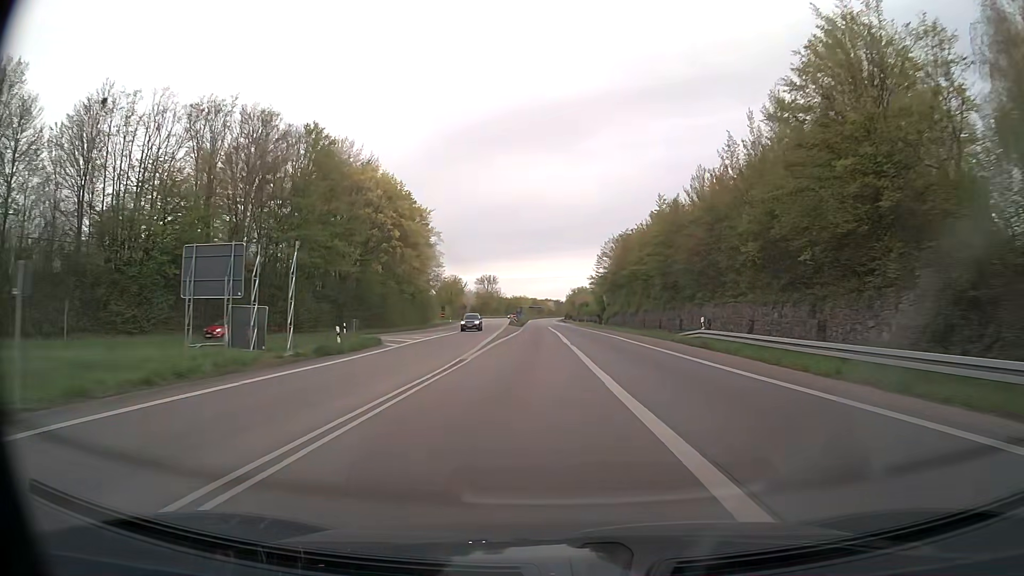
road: trunk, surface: asphalt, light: Day
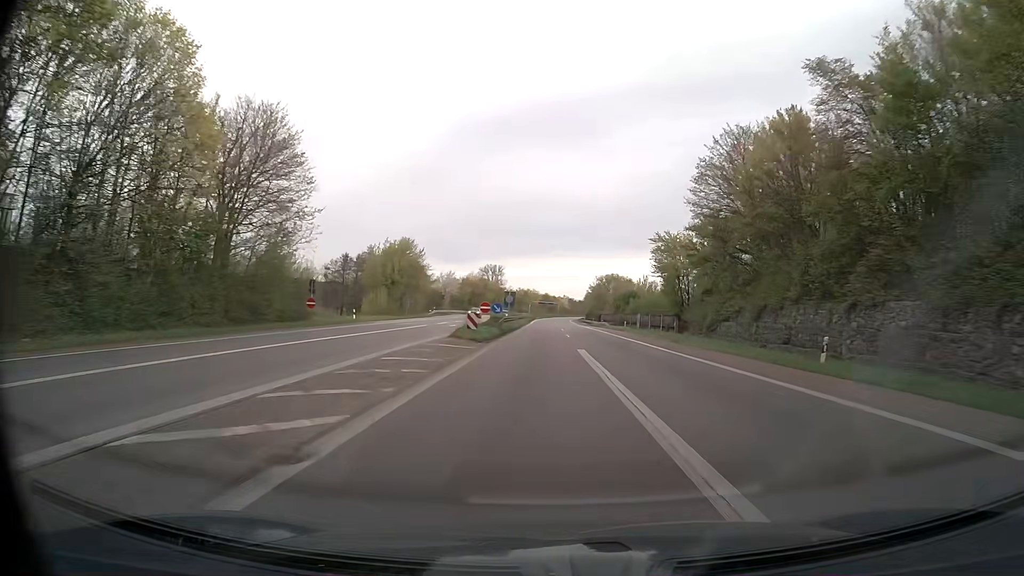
(-1.3, +67.0) m; -1°
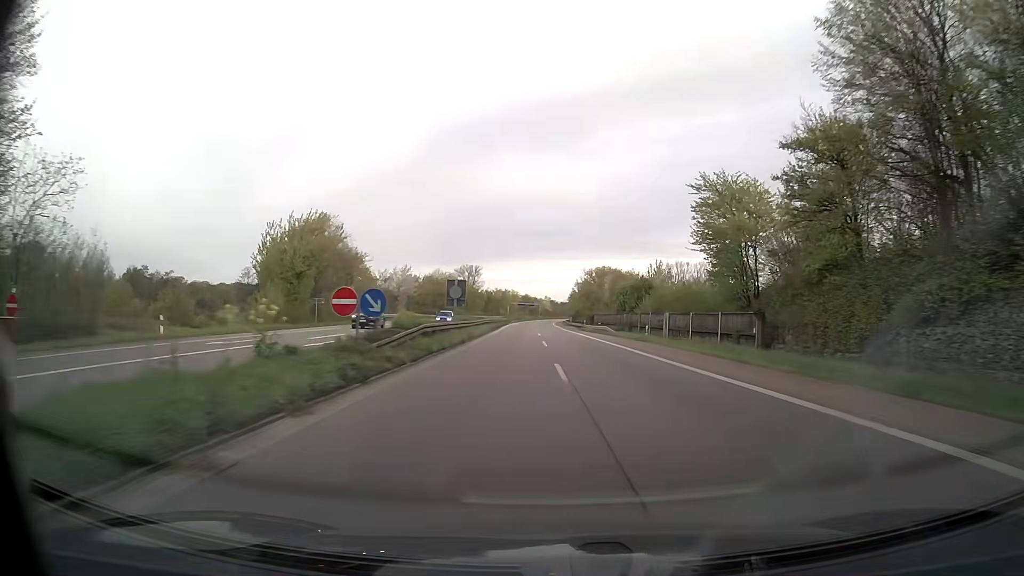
(+0.4, +27.3) m; +2°
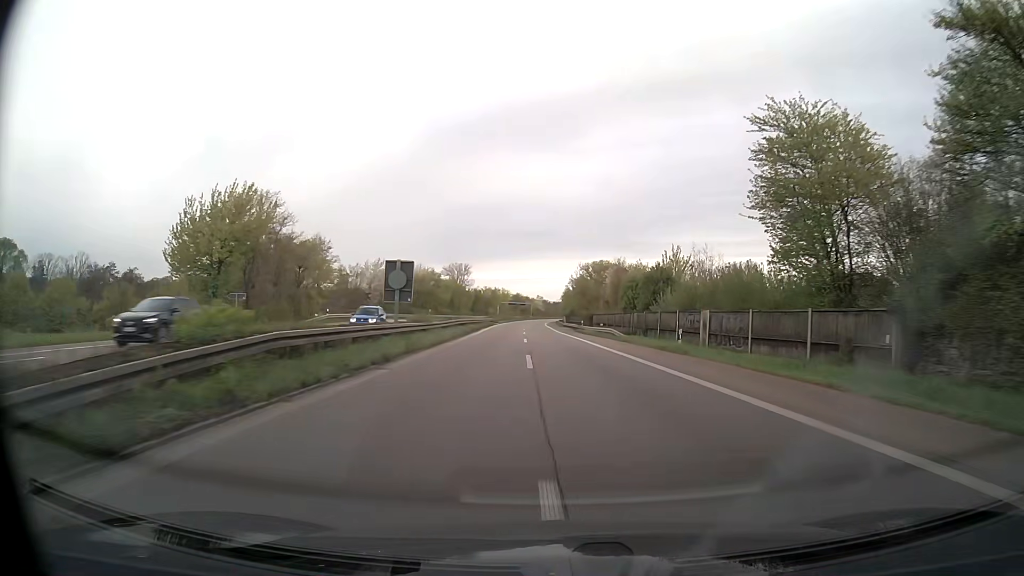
(+0.1, +13.7) m; 0°
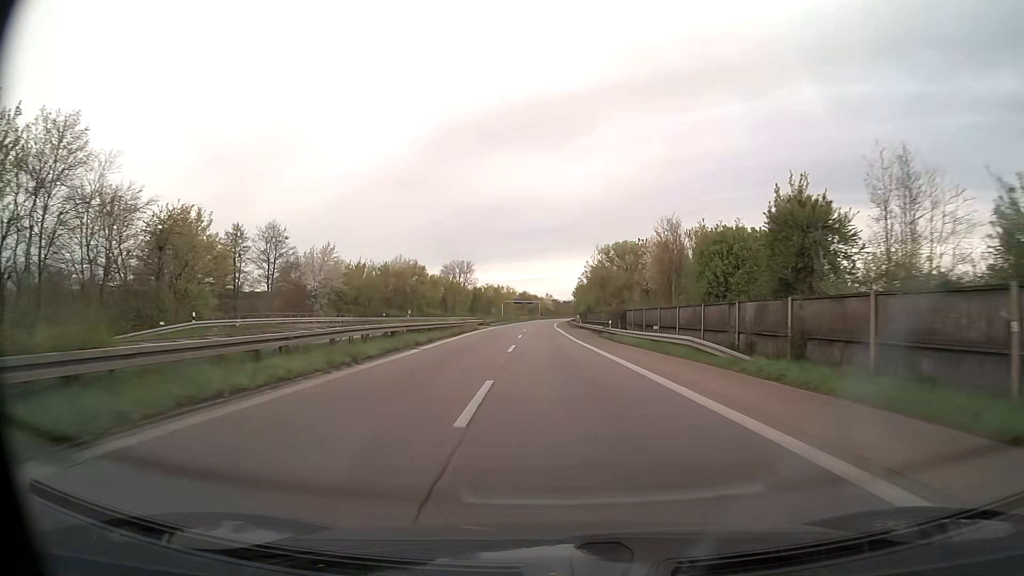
(+0.3, +27.7) m; 0°
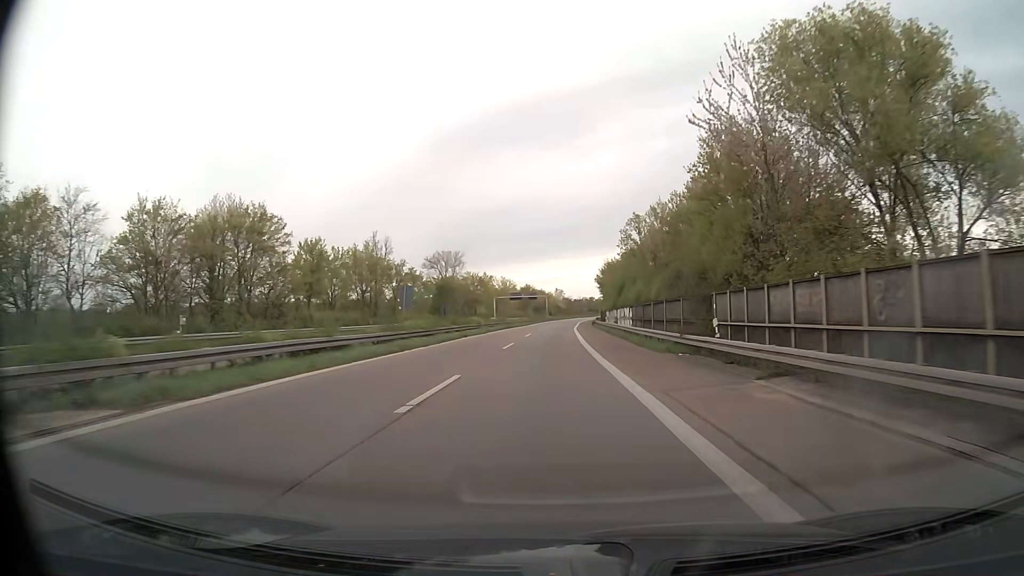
(-0.7, +70.2) m; -1°
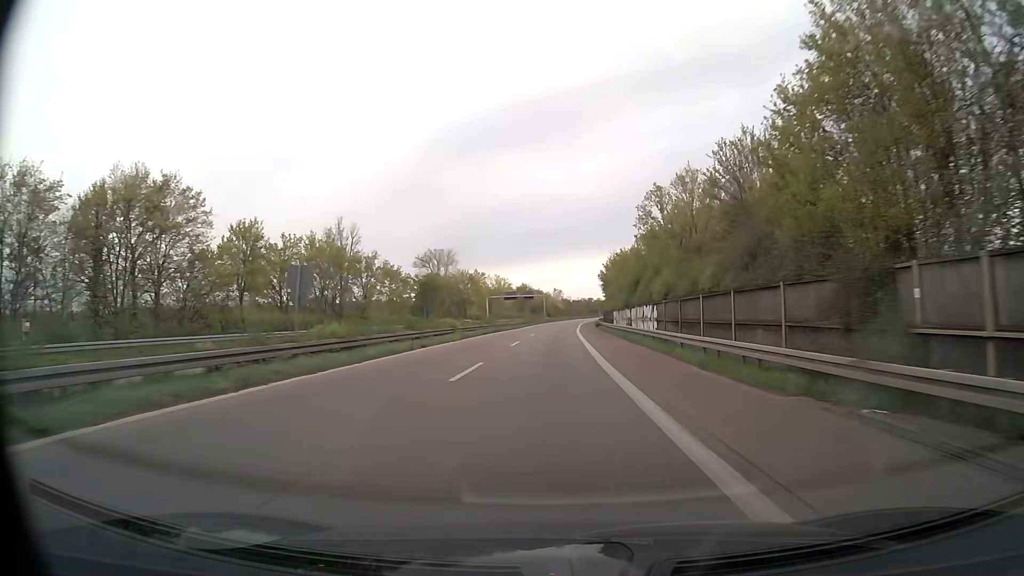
(0.0, +14.2) m; 0°
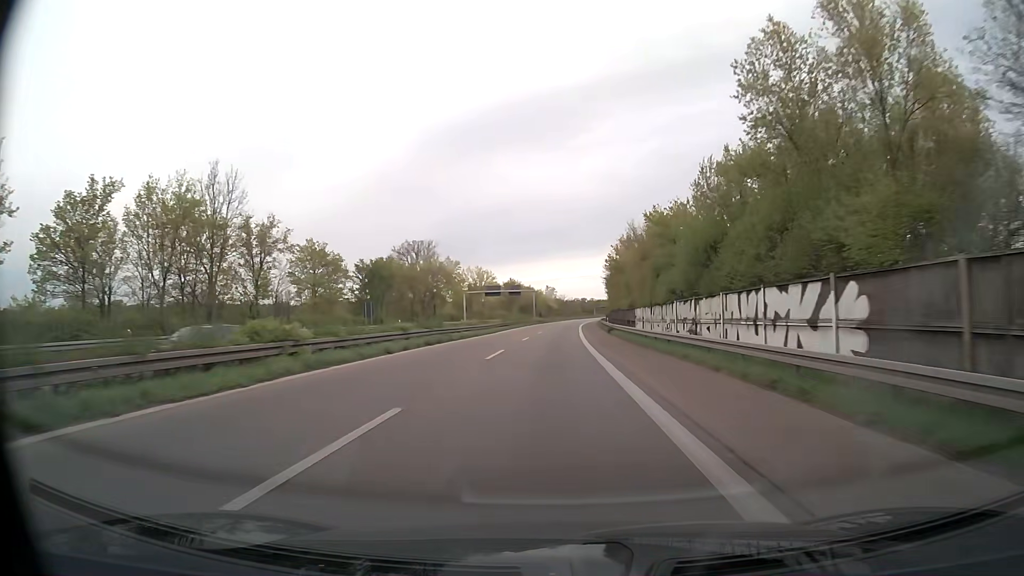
(+0.2, +28.5) m; +1°
(0, +10) (0, +20) (0, +30) (+1, +40) (+1, +50) (+1, +60) (+1, +70) (+2, +80) (+2, +90) (+3, +100) m
